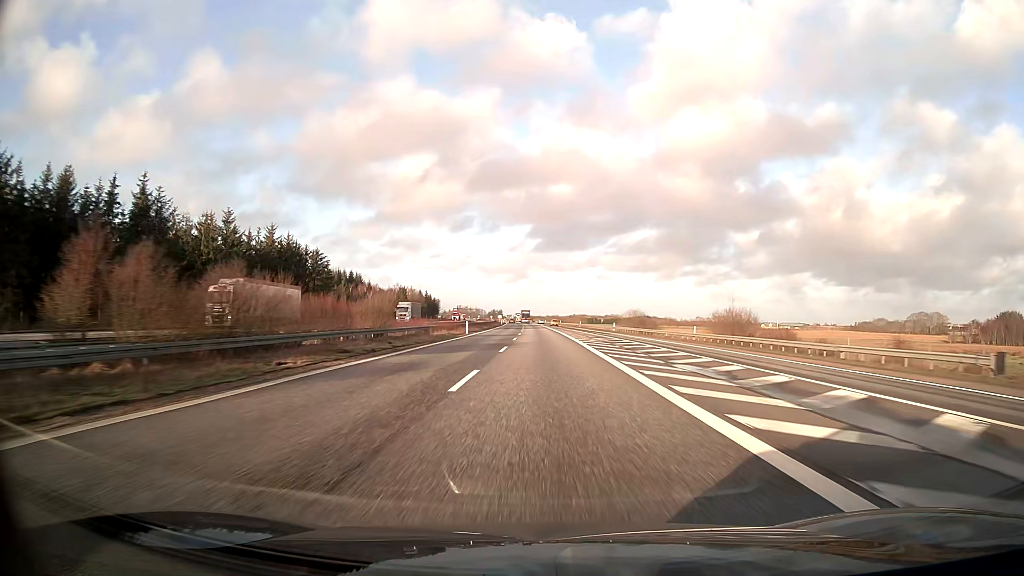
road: motorway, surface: asphalt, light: Day
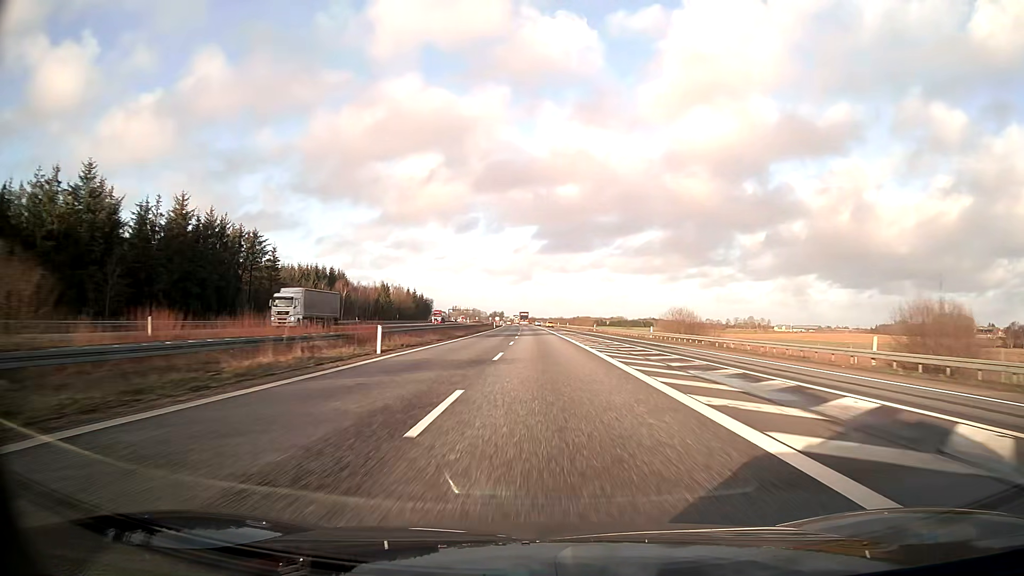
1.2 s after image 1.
(-0.1, +34.9) m; 0°
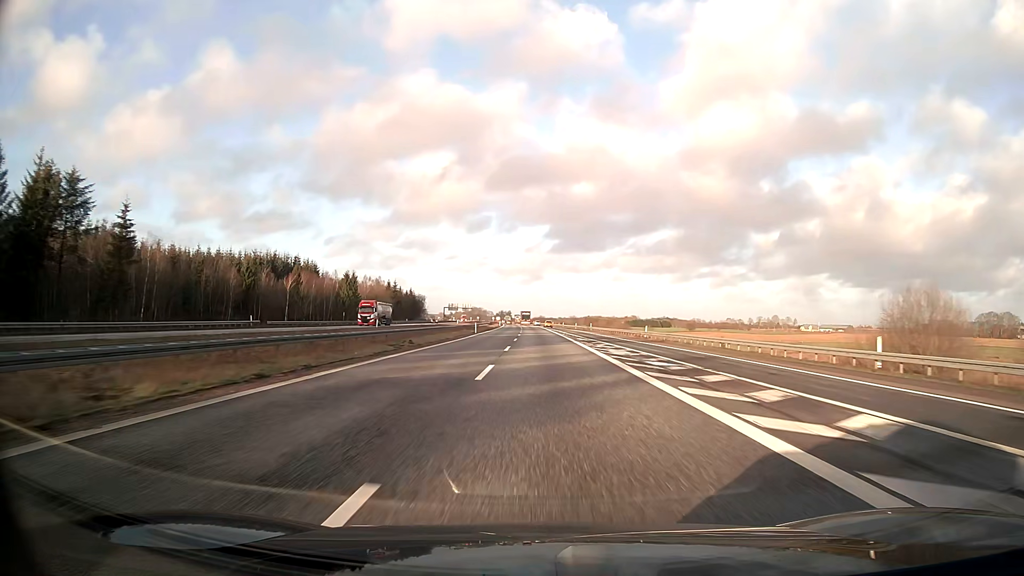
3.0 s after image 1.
(-0.3, +52.3) m; -1°
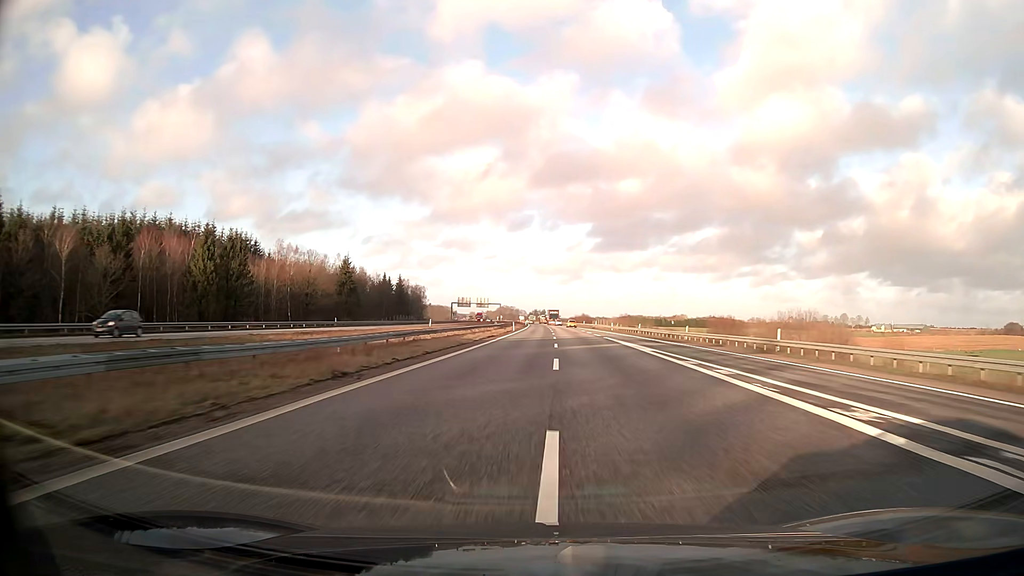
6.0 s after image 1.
(-2.0, +87.2) m; -3°
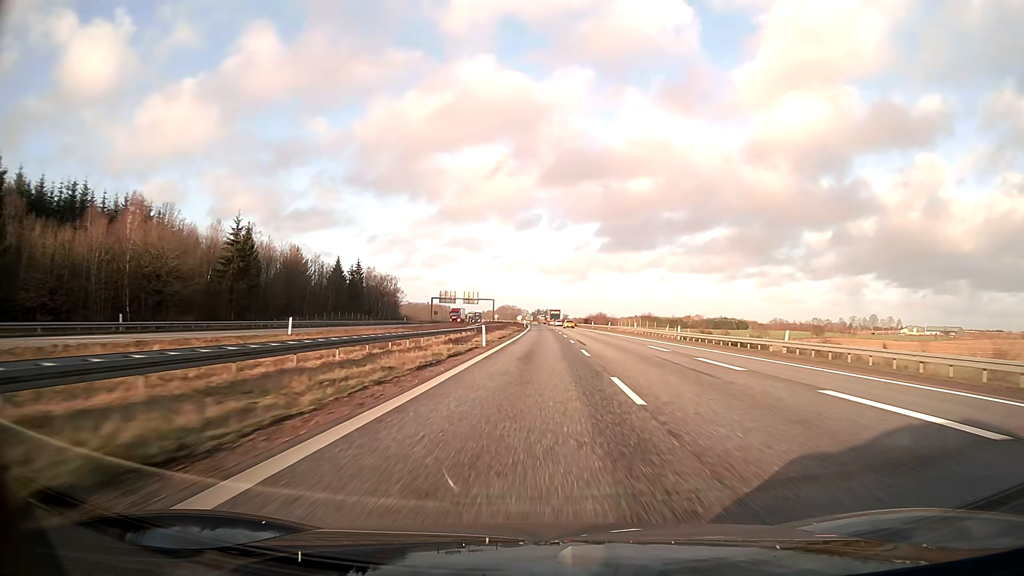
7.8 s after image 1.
(-0.2, +52.3) m; 0°
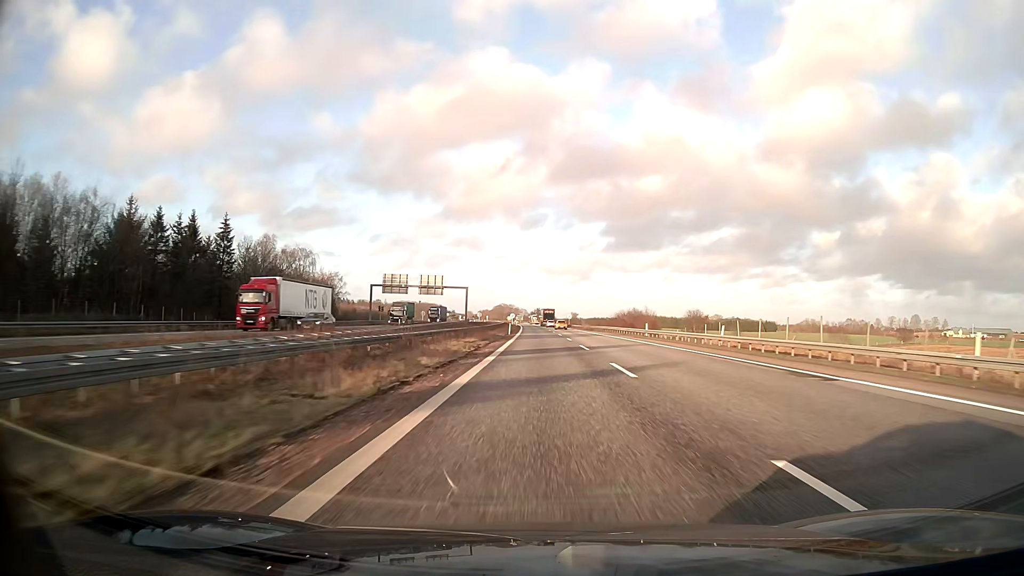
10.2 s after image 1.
(+0.1, +69.8) m; 0°
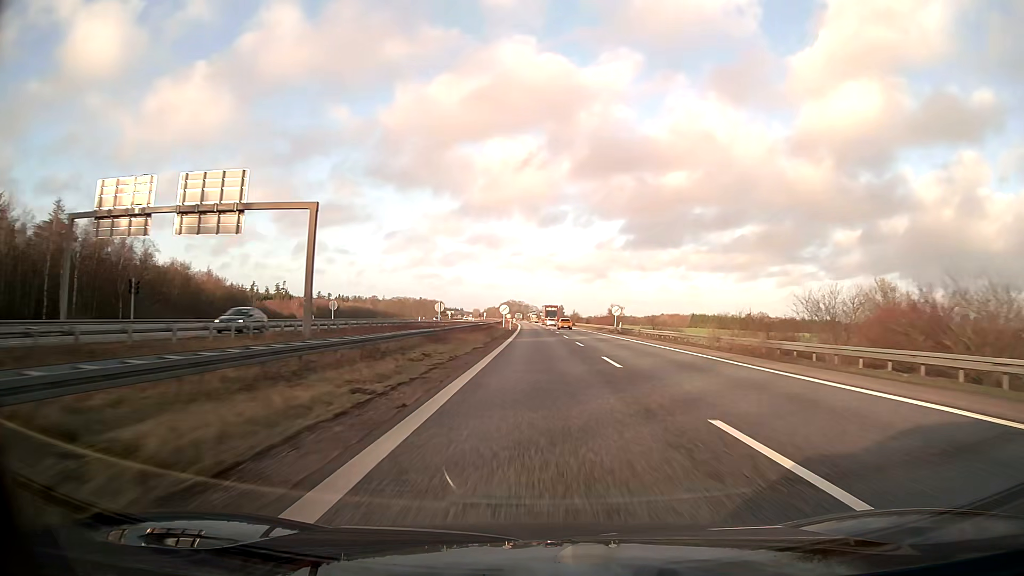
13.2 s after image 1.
(-0.6, +87.2) m; -1°
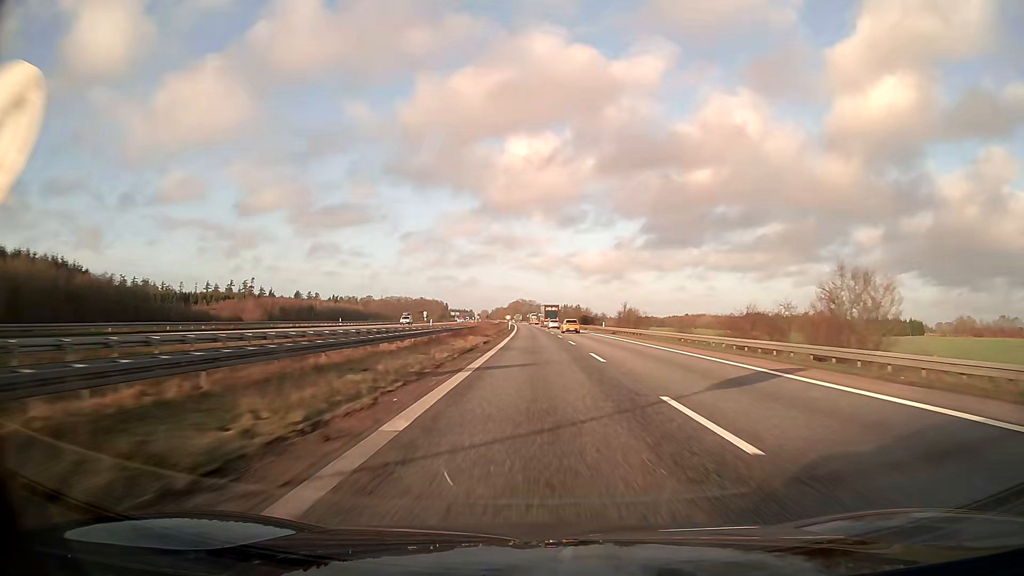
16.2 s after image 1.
(-0.7, +87.3) m; -1°
(0, +10) (0, +20) (0, +30) (0, +40) (0, +50) (-1, +60) (-1, +70) (-1, +80) (-1, +90) (-2, +100) m
